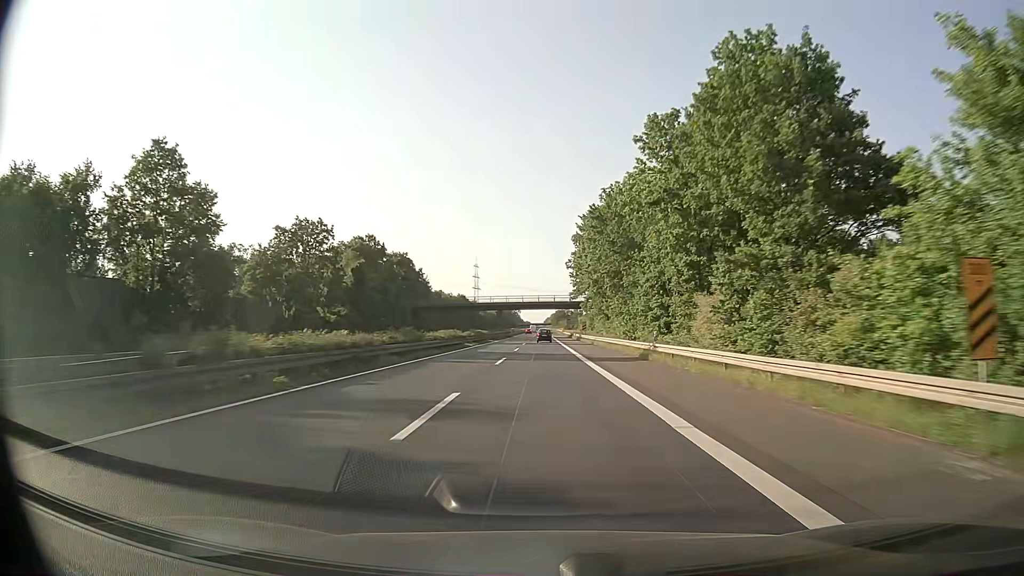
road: trunk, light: Day
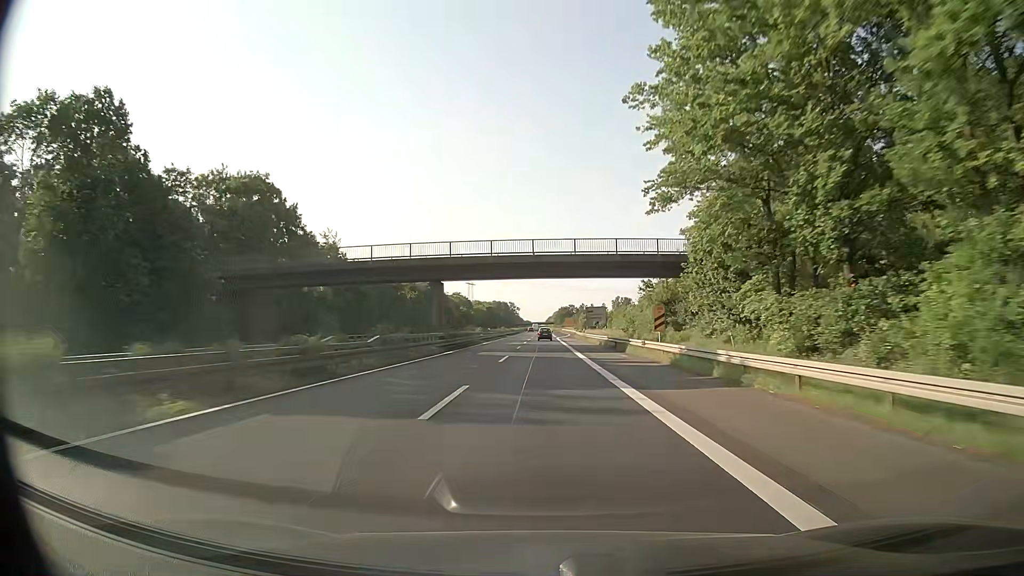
(0.0, +70.1) m; 0°
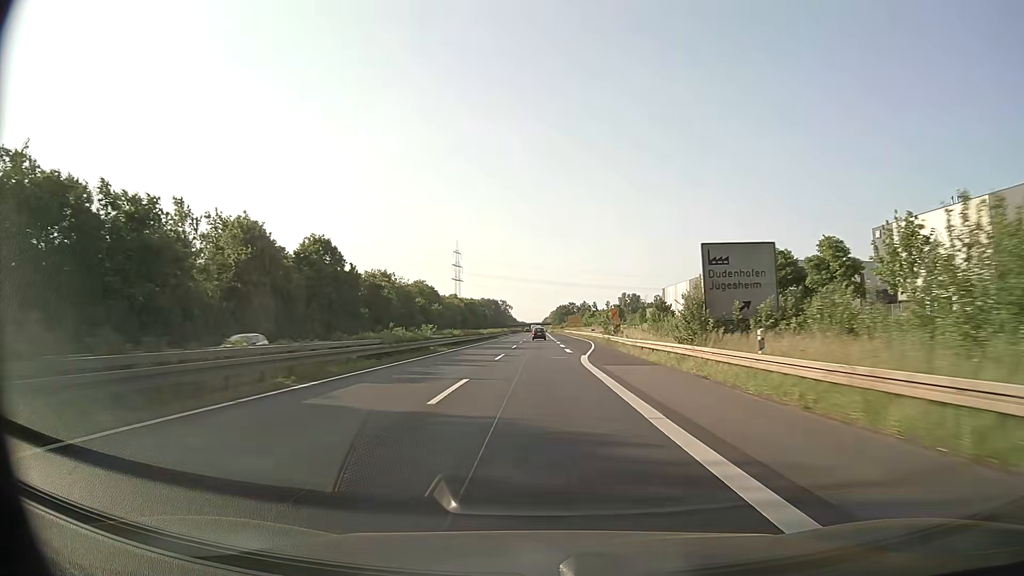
(+0.1, +70.0) m; +1°
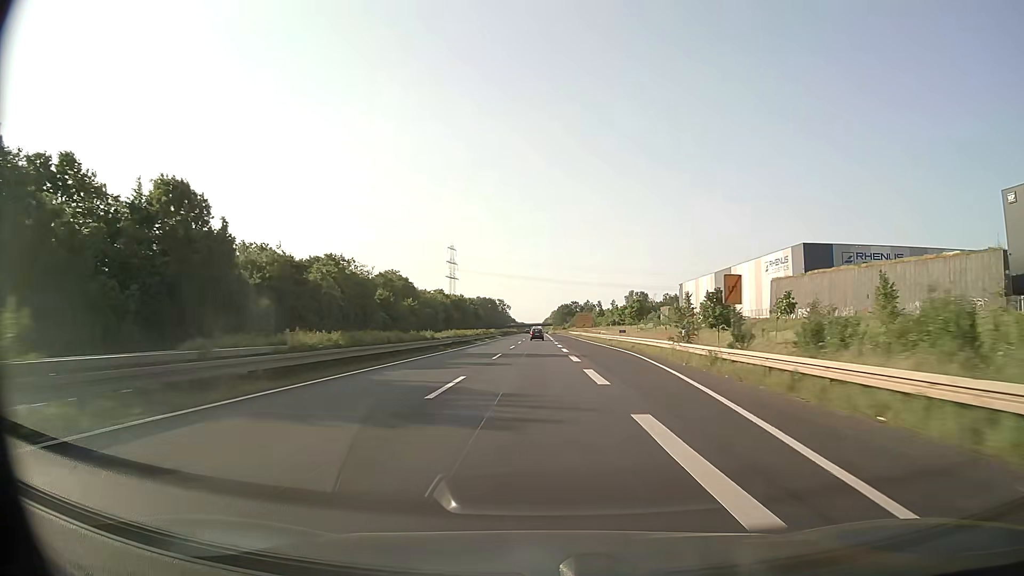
(0.0, +34.9) m; 0°
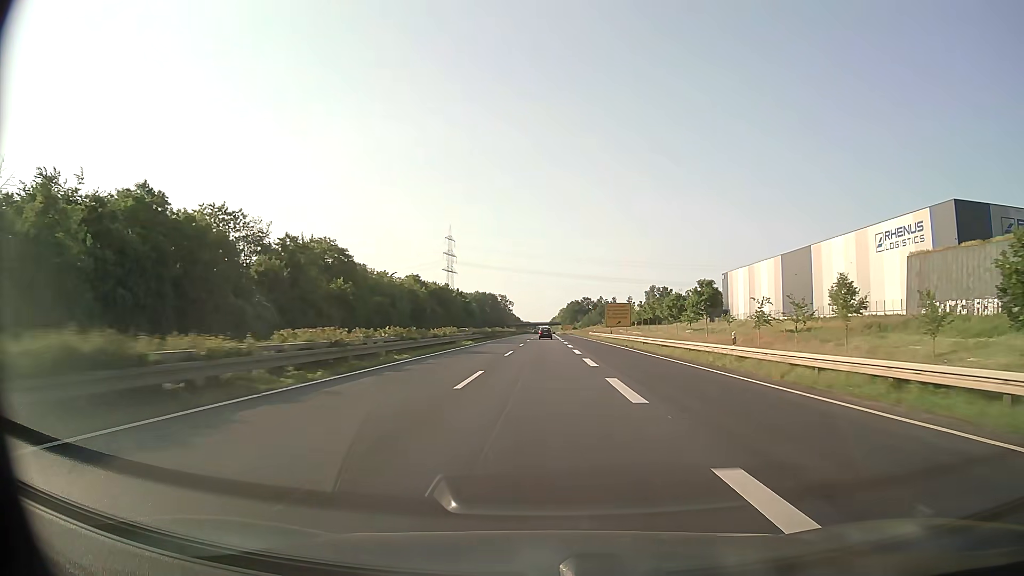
(-0.4, +52.1) m; -1°
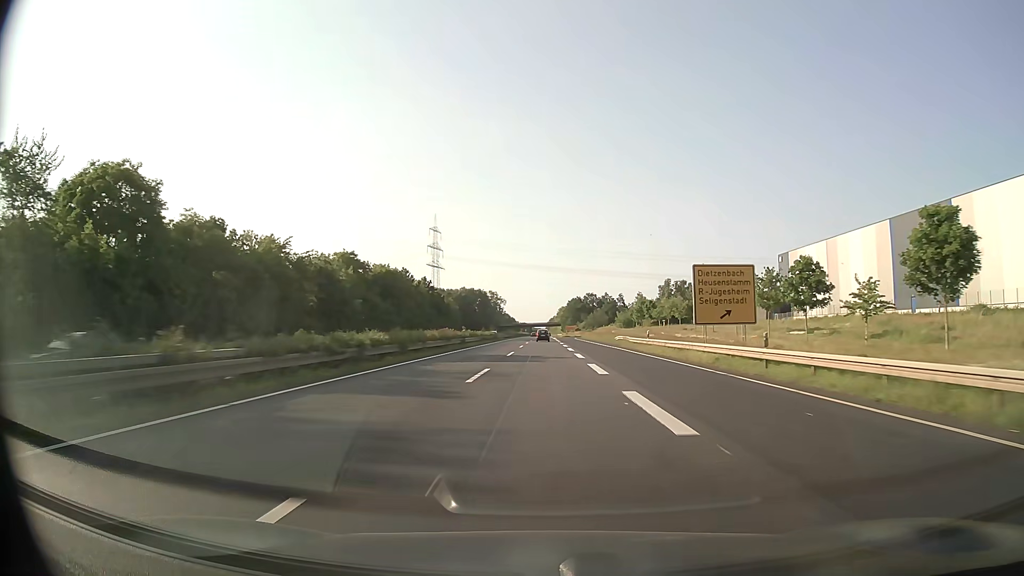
(+0.2, +51.9) m; 0°
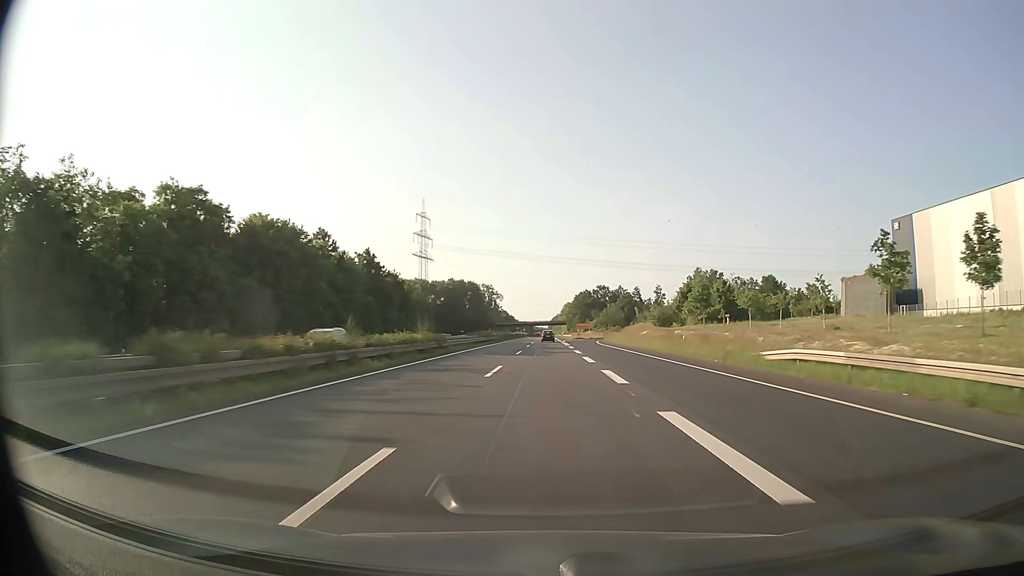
(-0.2, +51.6) m; 0°
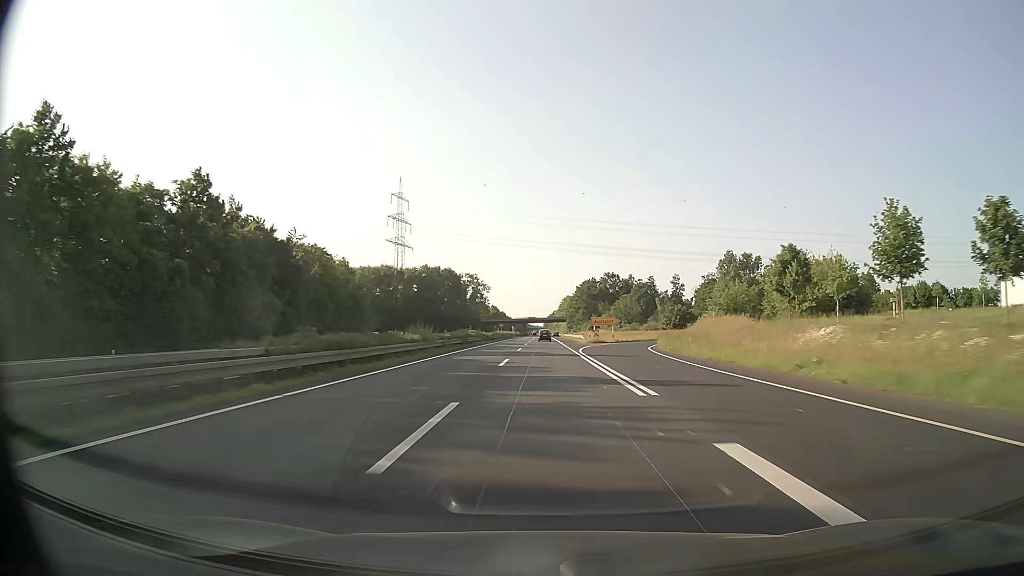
(+0.1, +51.4) m; 0°
(0, +10) (0, +20) (0, +30) (0, +40) (0, +50) (0, +60) (0, +70) (0, +80) (0, +90) (0, +100) m
